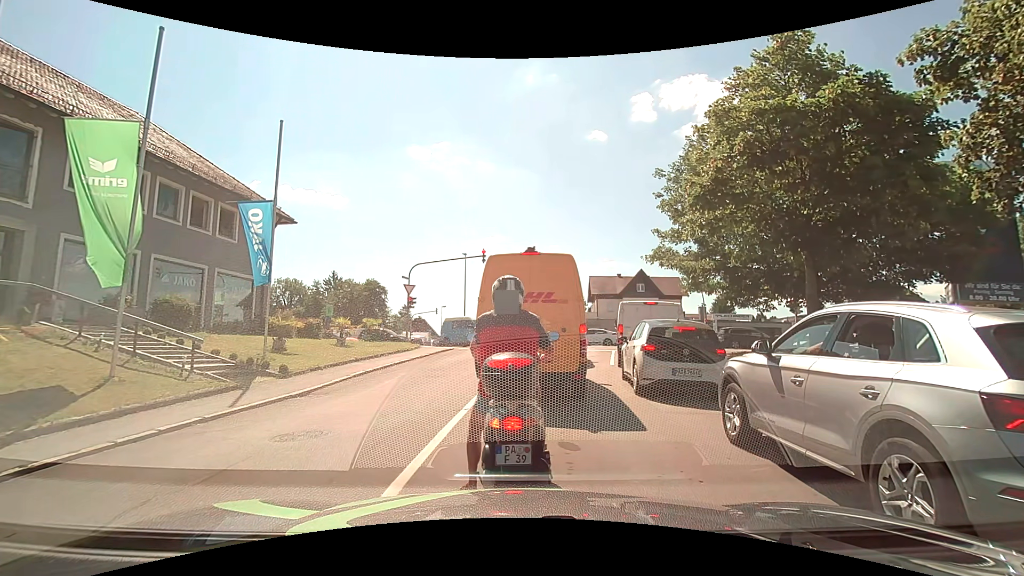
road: residential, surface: asphalt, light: Day
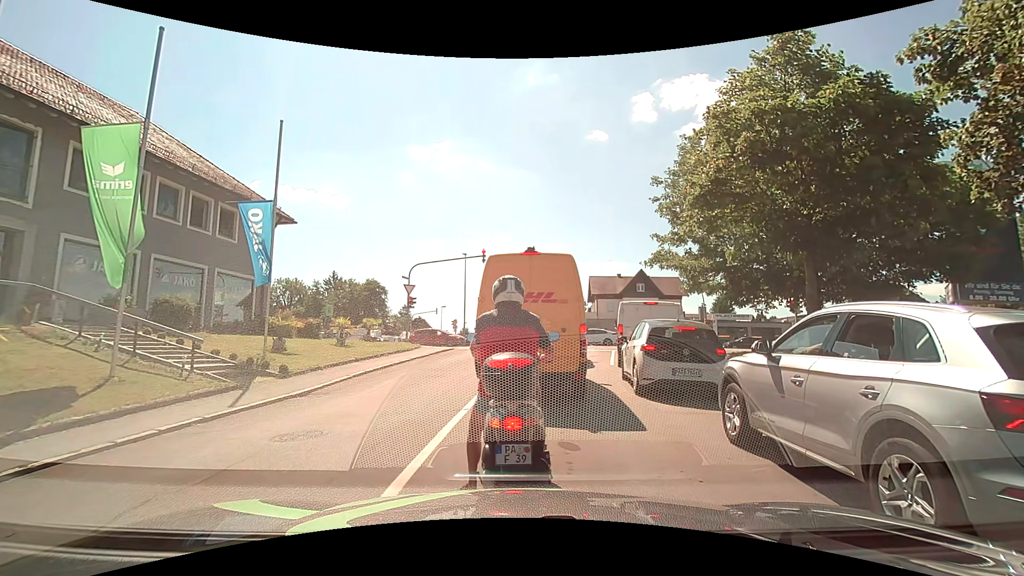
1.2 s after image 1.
(0.0, 0.0) m; 0°
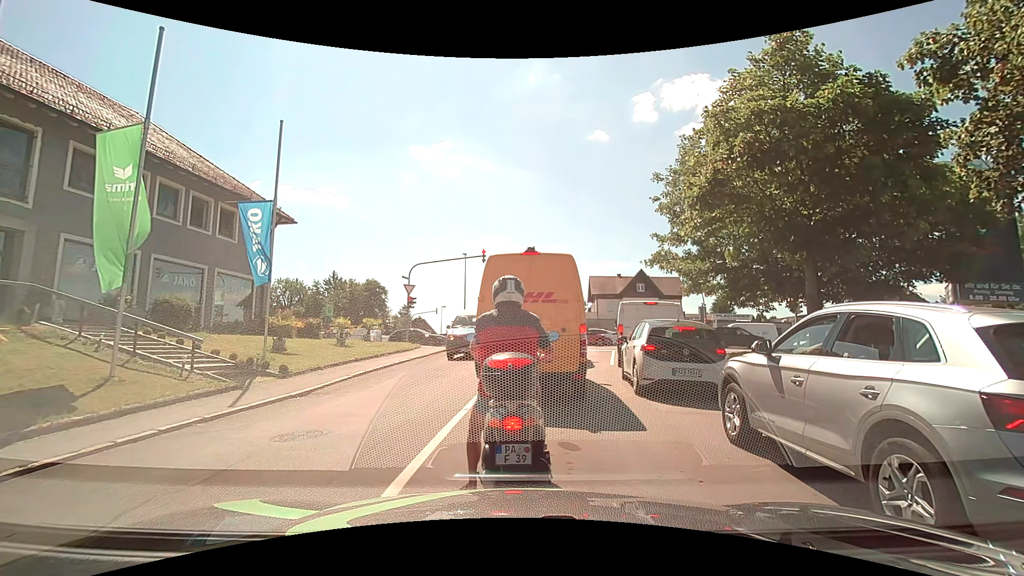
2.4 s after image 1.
(0.0, 0.0) m; 0°
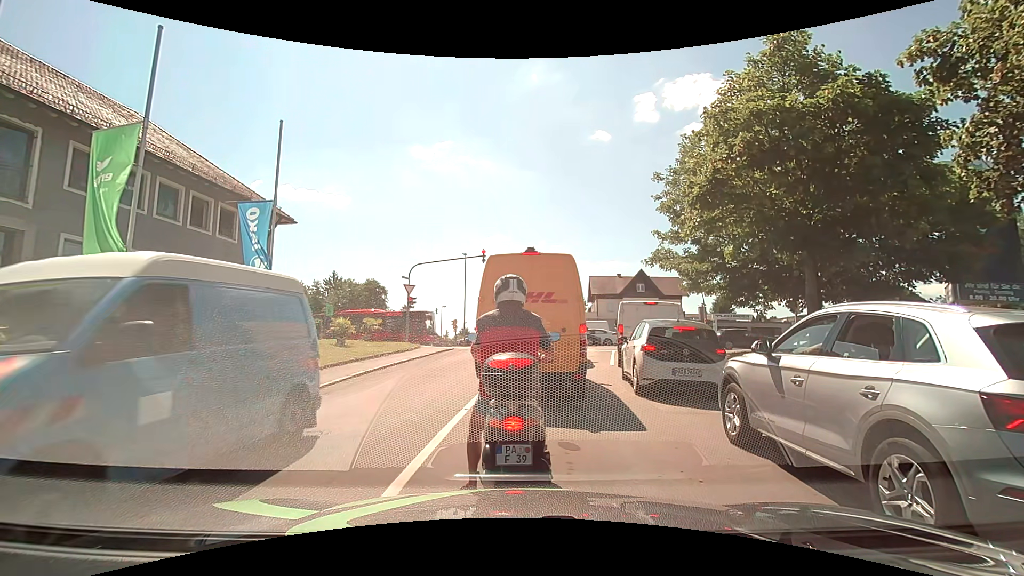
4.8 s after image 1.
(0.0, 0.0) m; 0°
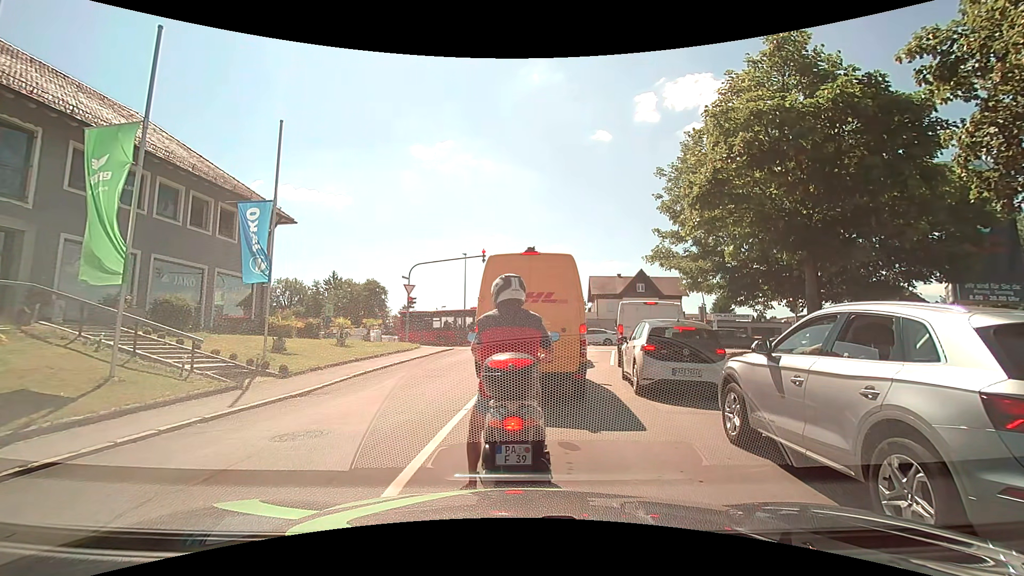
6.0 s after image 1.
(0.0, 0.0) m; 0°
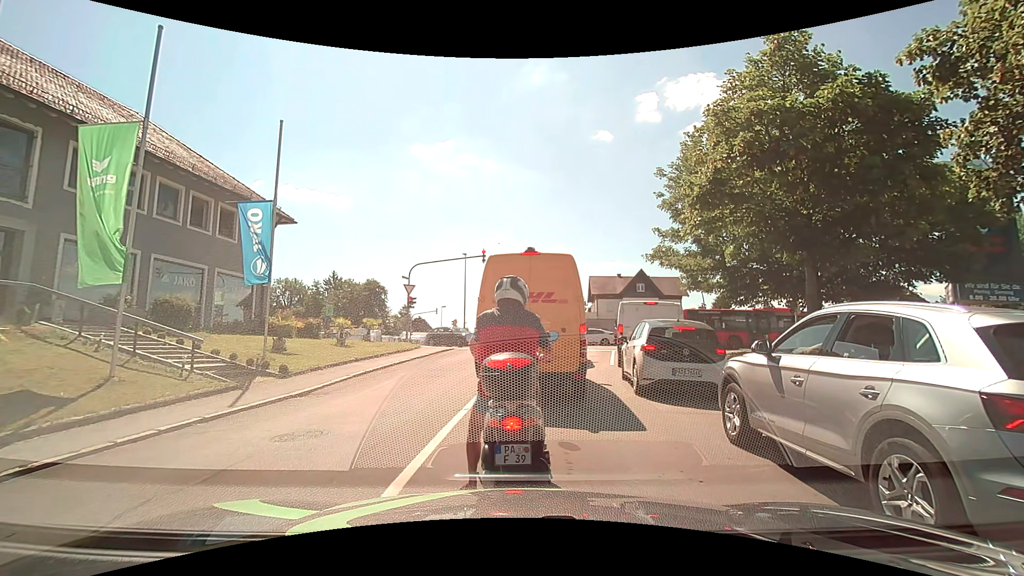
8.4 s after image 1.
(0.0, 0.0) m; 0°
(0, +10) (+2, +20) (+3, +30) (+2, +40) (-5, +47) (-14, +50) (-24, +51) (-34, +52) (-44, +54) (-54, +55) m
